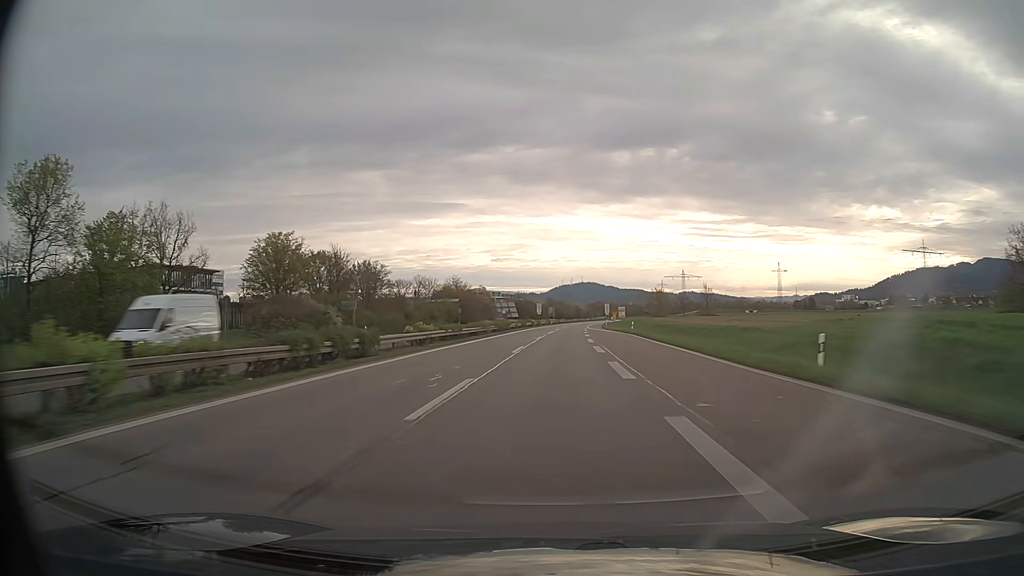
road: trunk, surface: asphalt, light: Day
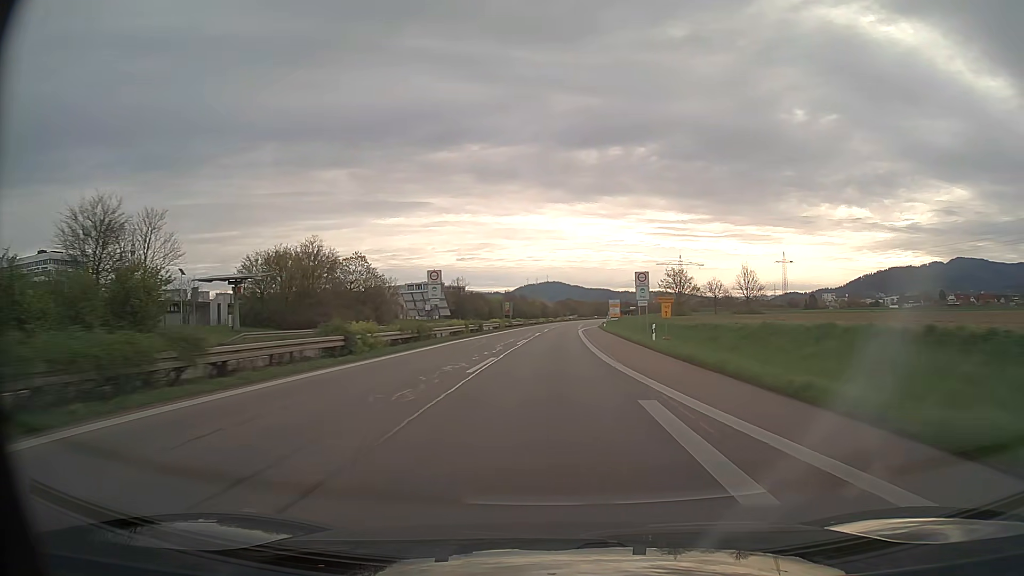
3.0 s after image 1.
(+2.3, +82.8) m; +3°
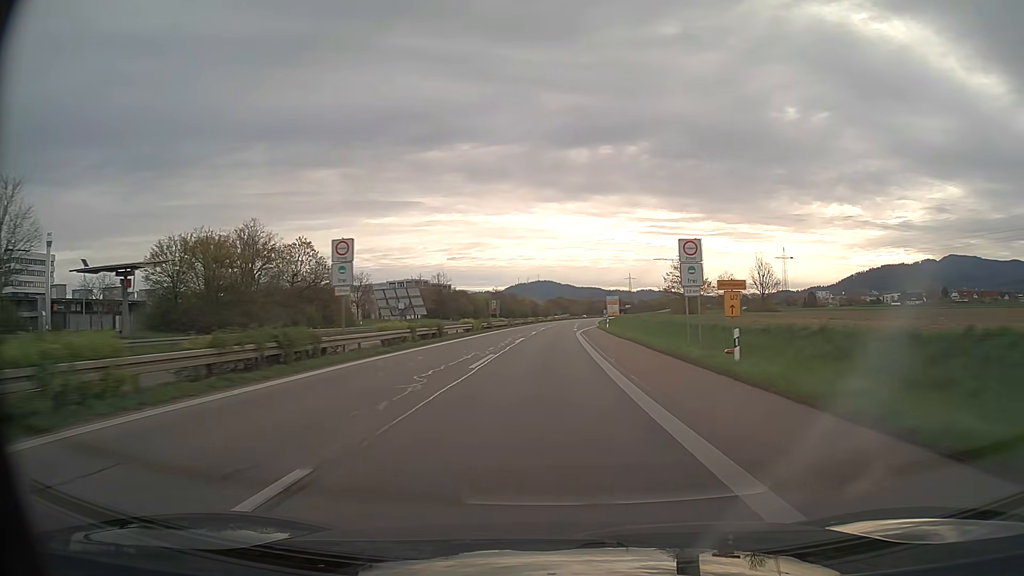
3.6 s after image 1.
(+0.1, +16.6) m; +1°
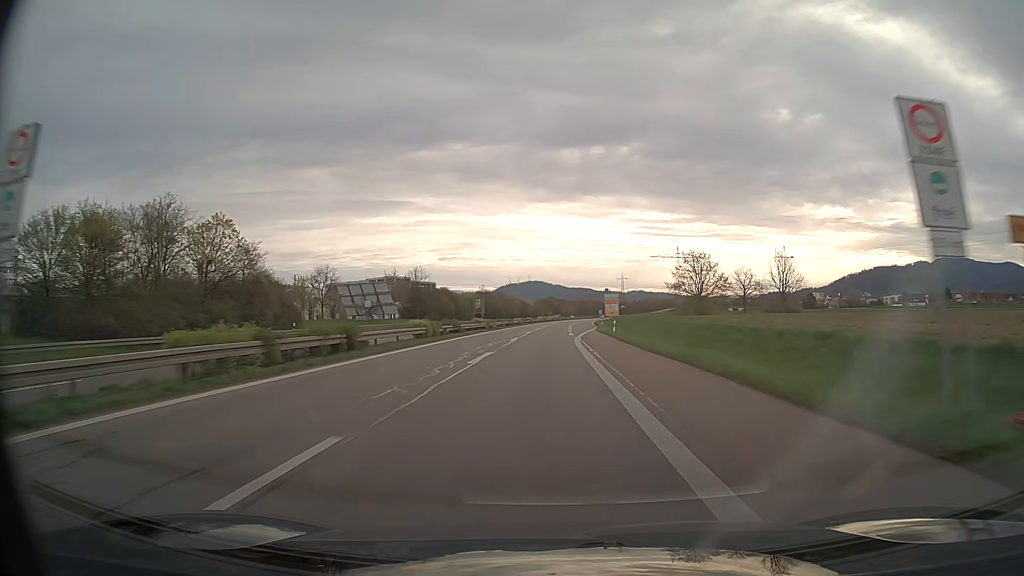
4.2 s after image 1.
(+0.1, +16.6) m; +1°
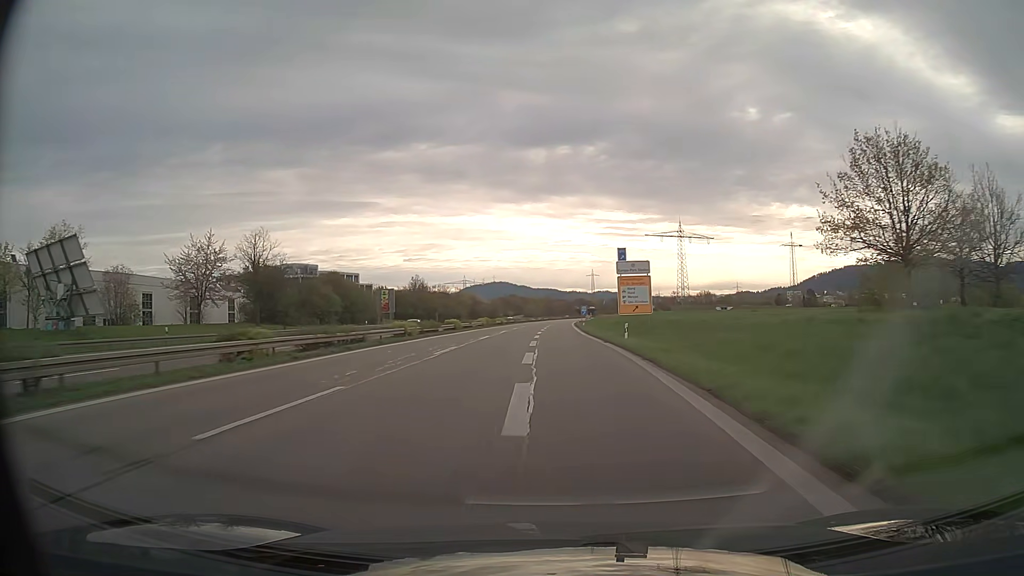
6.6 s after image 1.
(+1.7, +66.5) m; +3°
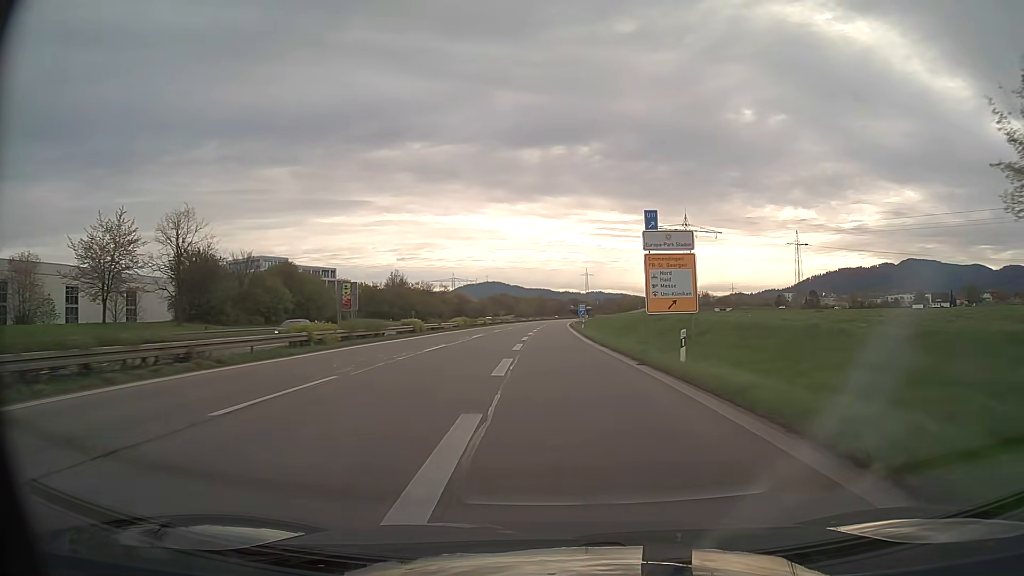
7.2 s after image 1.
(+0.1, +16.7) m; +1°
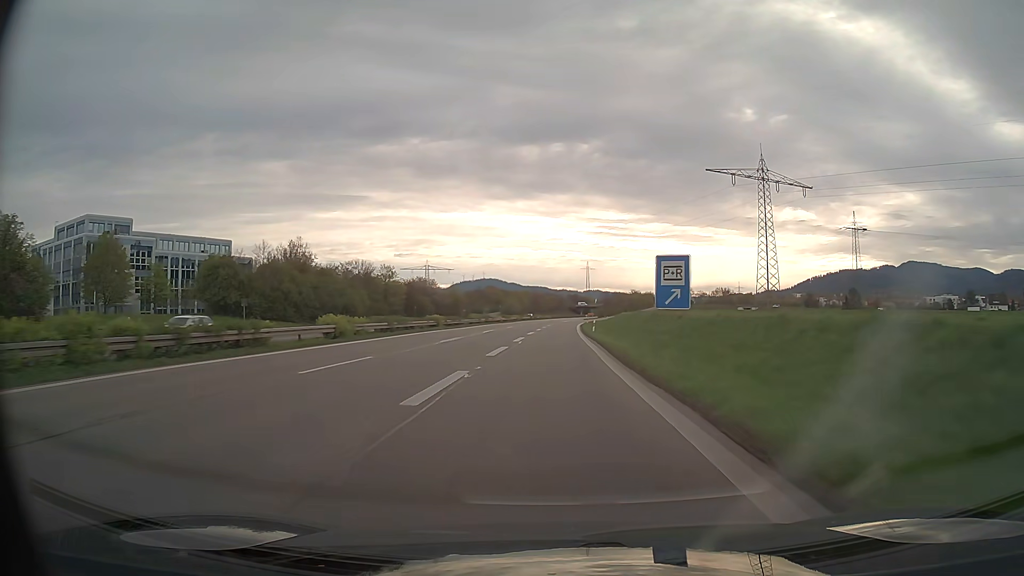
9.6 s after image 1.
(+0.2, +66.0) m; 0°
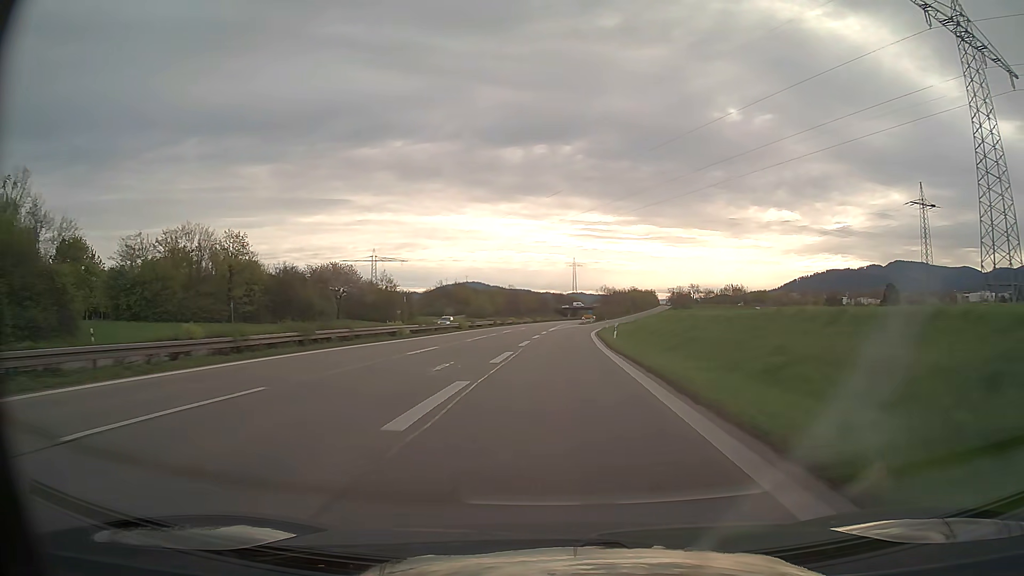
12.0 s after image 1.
(+0.5, +62.3) m; +1°
(0, +10) (0, +20) (+1, +30) (+1, +40) (+1, +50) (+2, +60) (+3, +70) (+4, +80) (+5, +90) (+6, +100) m
